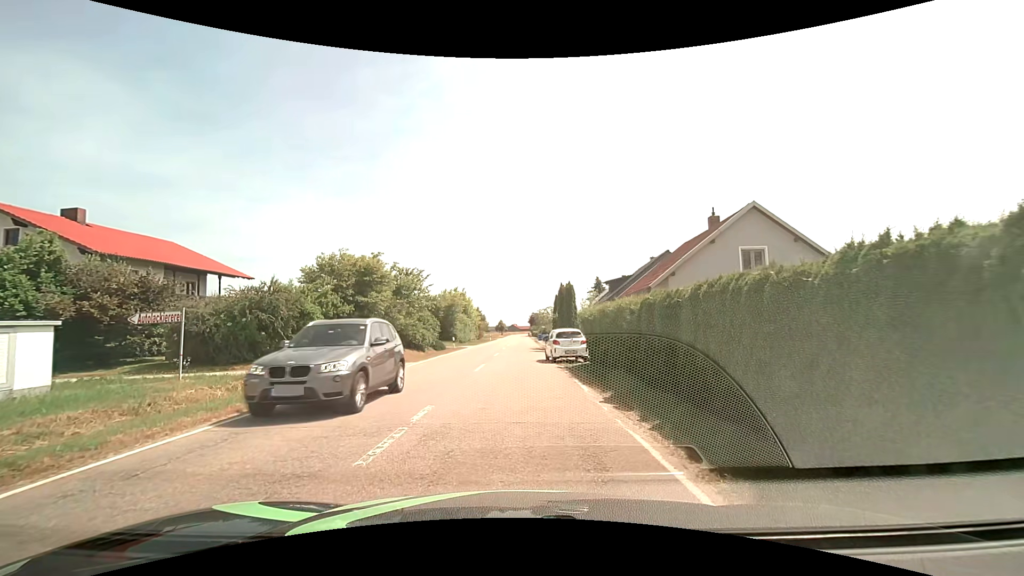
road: tertiary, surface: asphalt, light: Day
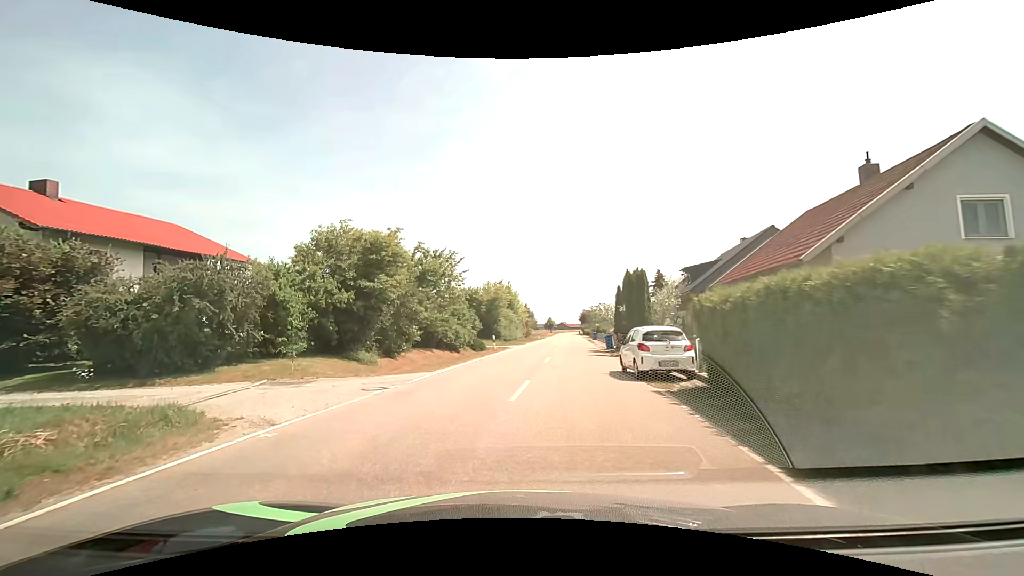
(-0.2, +7.9) m; -6°
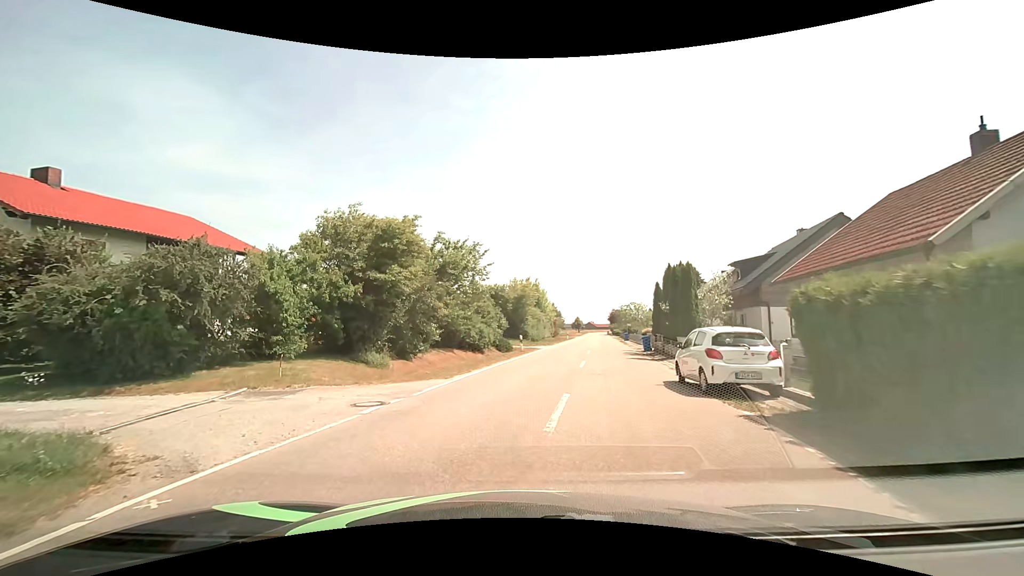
(-0.1, +2.8) m; -4°
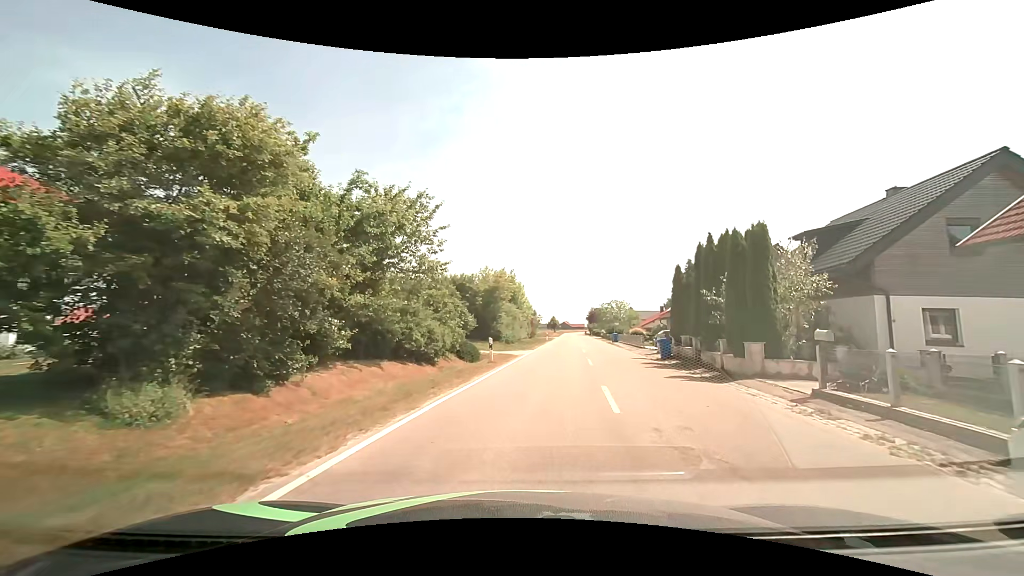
(+0.2, +10.4) m; +3°
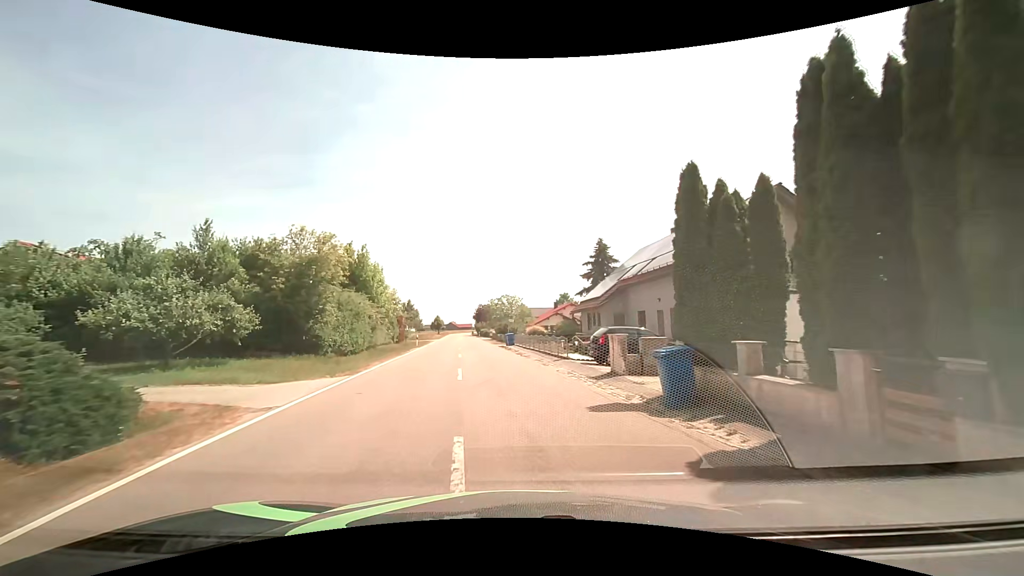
(+2.3, +17.6) m; +13°
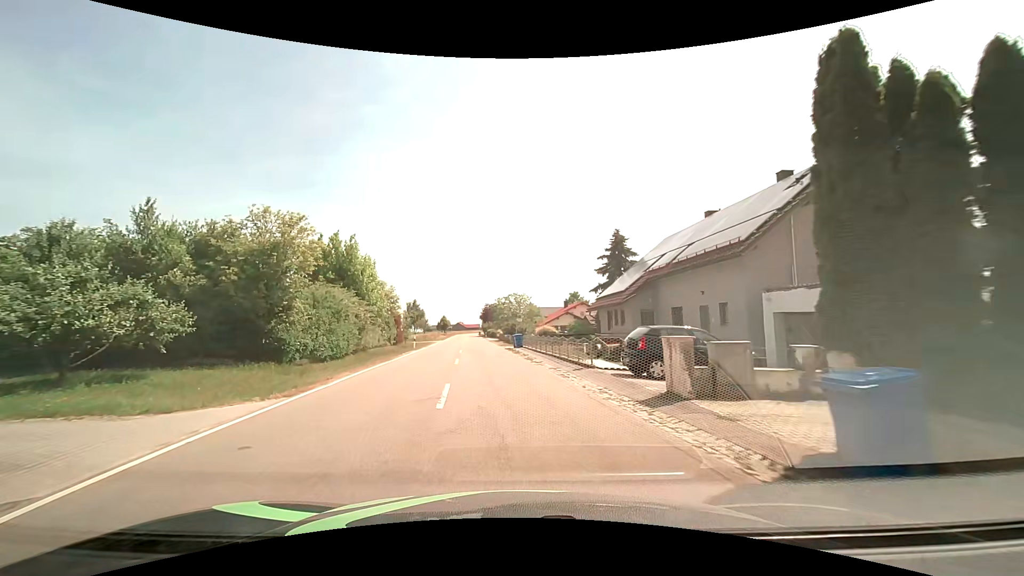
(0.0, +4.9) m; -1°
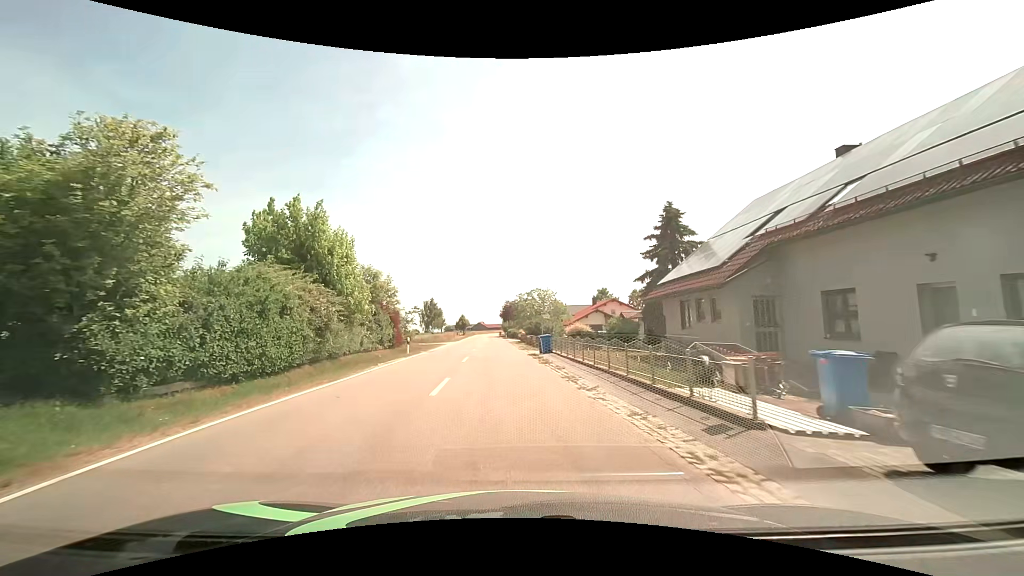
(-0.3, +10.4) m; -3°
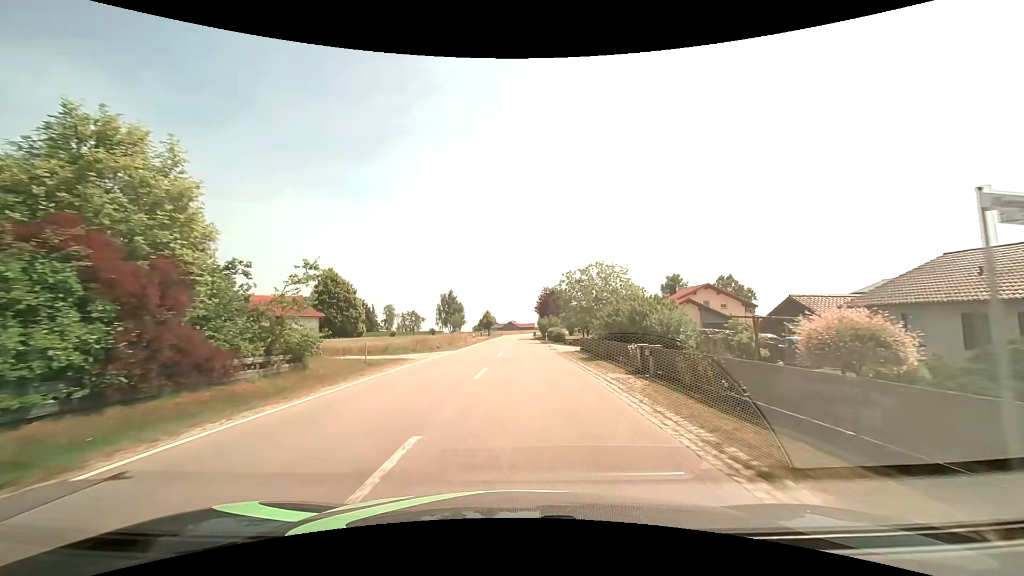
(-1.4, +32.2) m; -3°
(0, +10) (0, +20) (0, +30) (0, +40) (0, +50) (0, +60) (0, +70) (0, +80) (+1, +90) (0, +100) m
